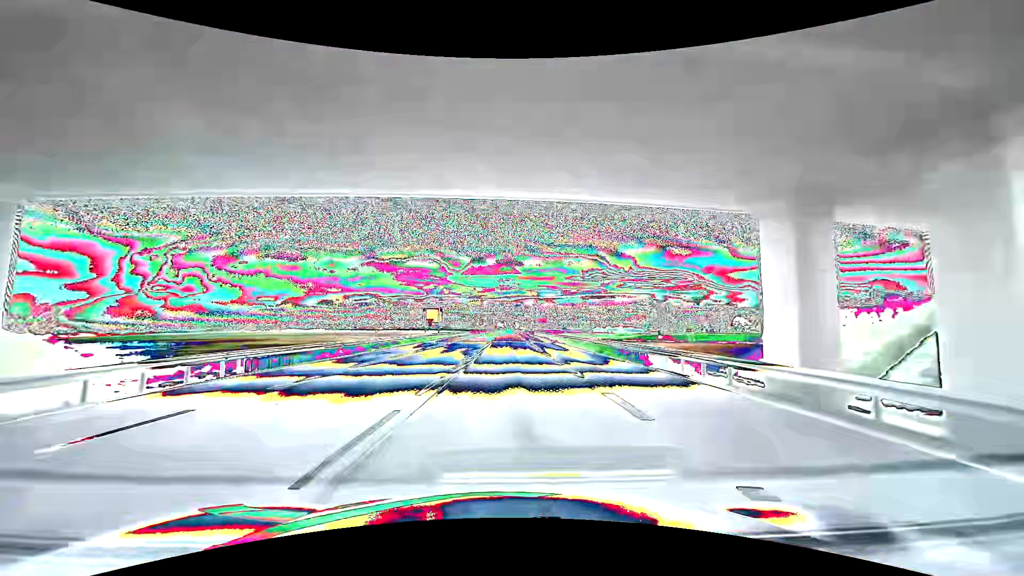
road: primary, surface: asphalt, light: Day
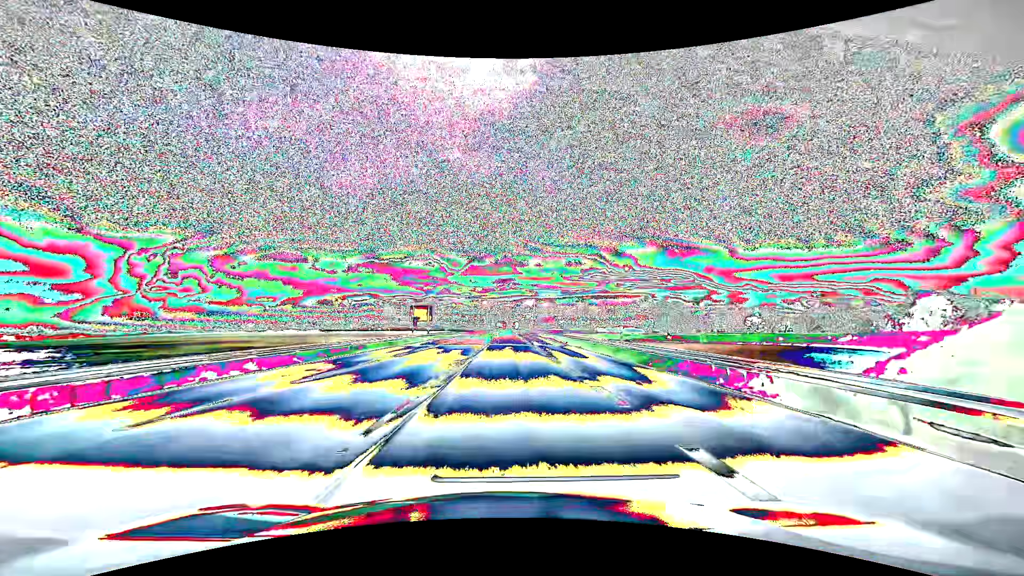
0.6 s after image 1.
(+0.1, +10.7) m; +3°
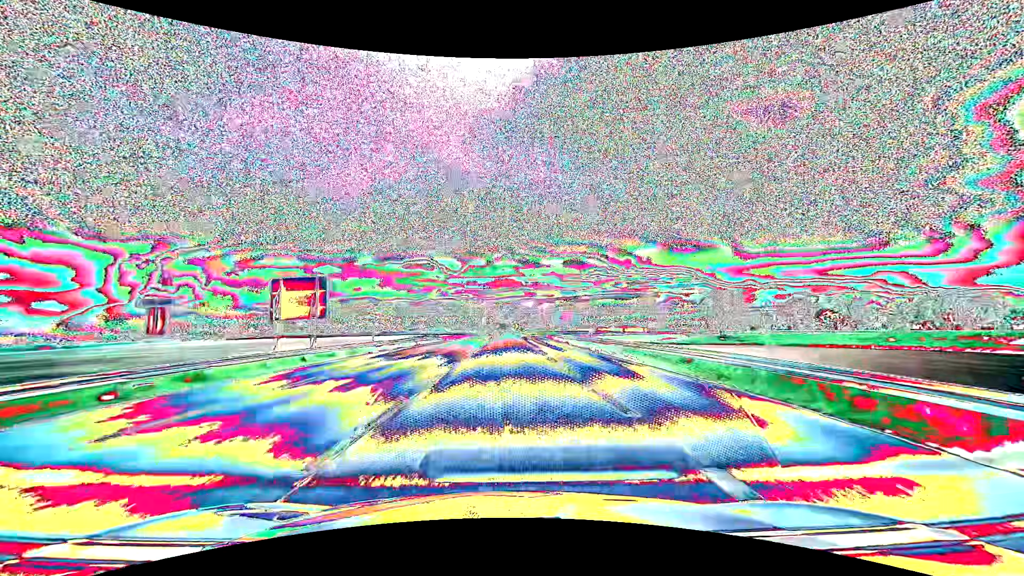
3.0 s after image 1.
(-2.0, +42.9) m; -2°
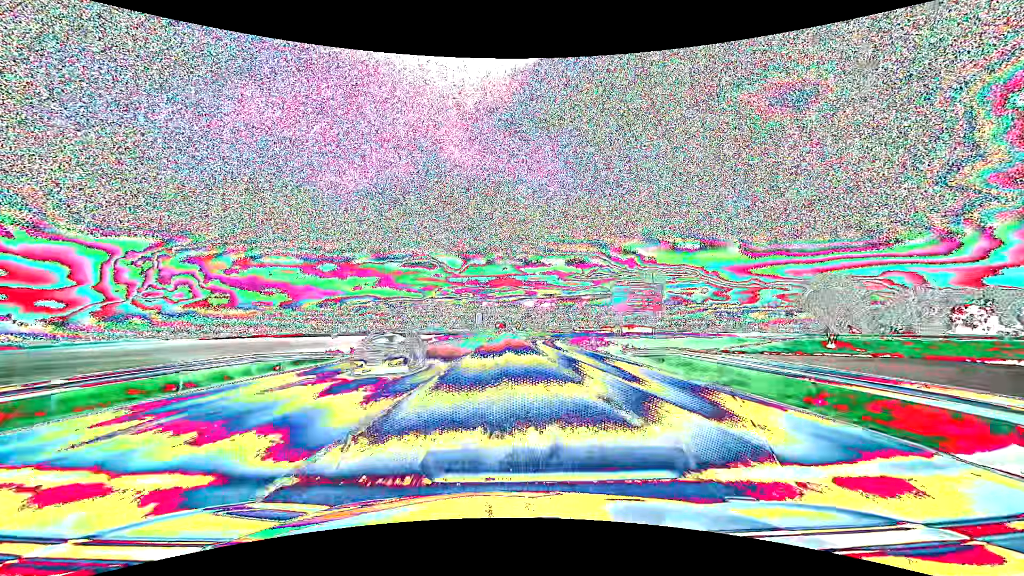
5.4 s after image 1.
(0.0, +42.9) m; 0°
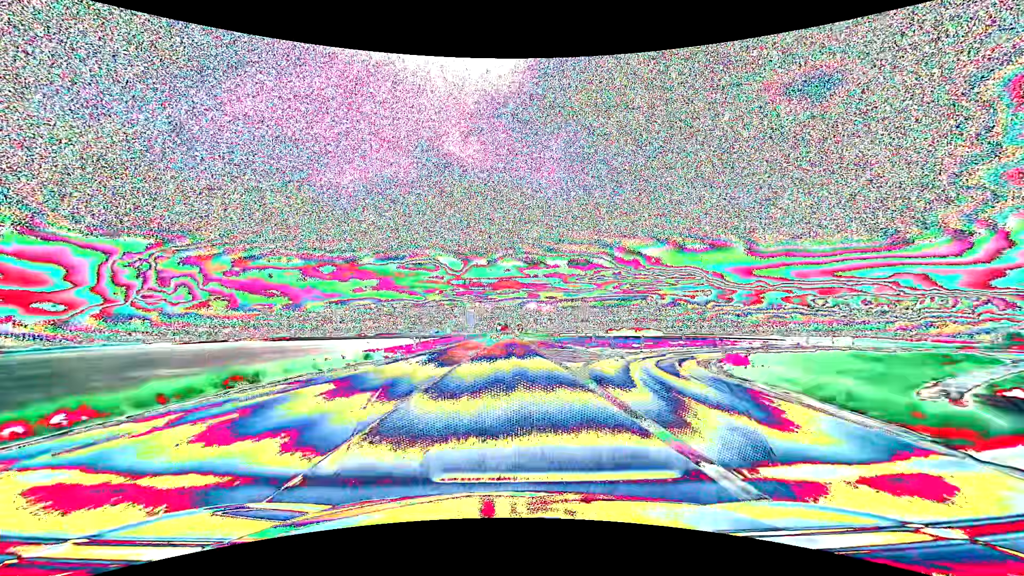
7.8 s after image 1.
(-0.1, +43.6) m; 0°
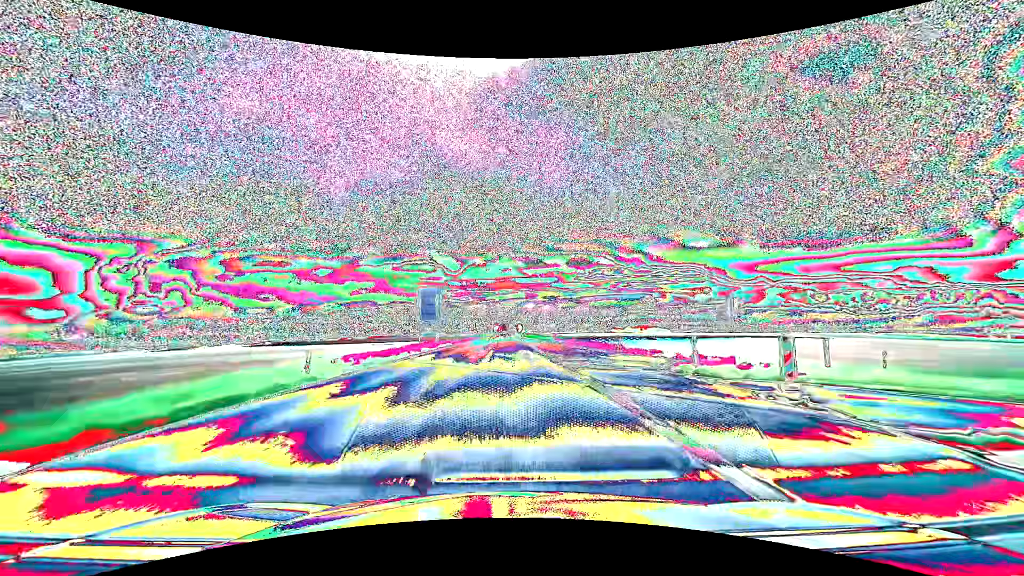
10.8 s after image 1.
(0.0, +60.1) m; 0°
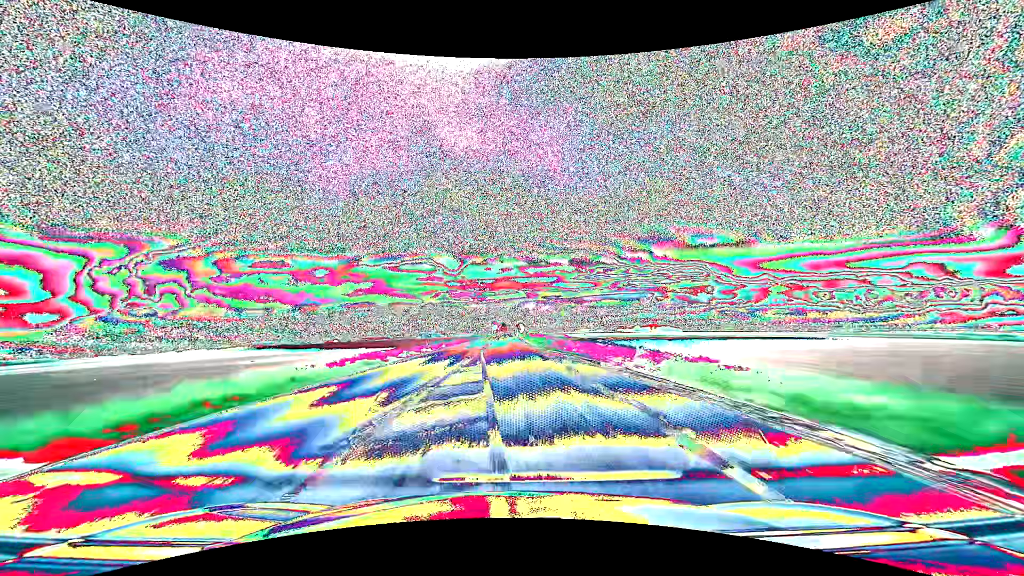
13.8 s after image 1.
(-0.2, +66.9) m; 0°
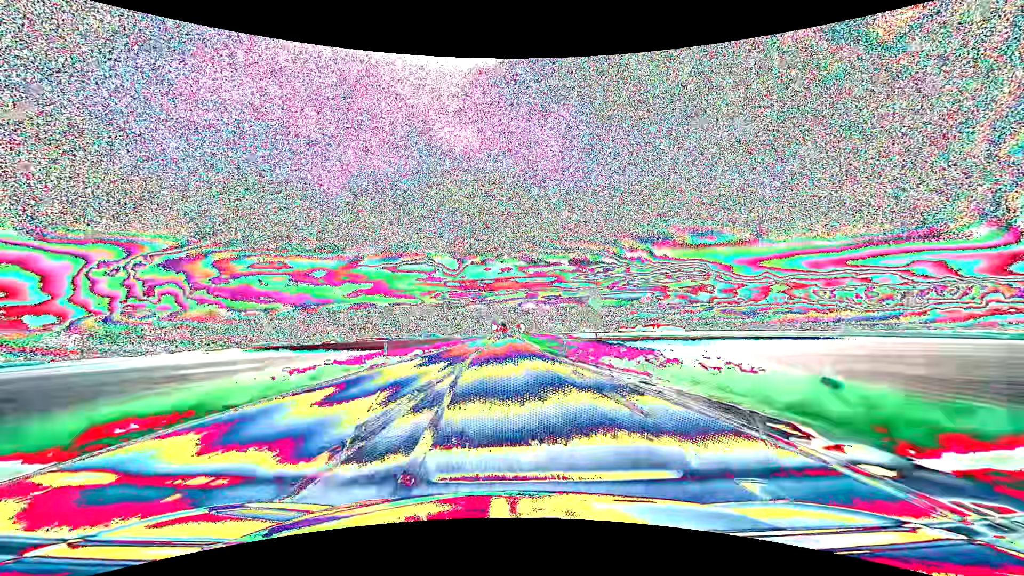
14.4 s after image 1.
(0.0, +14.2) m; 0°
(0, +10) (0, +20) (0, +30) (0, +40) (0, +50) (0, +60) (0, +70) (0, +80) (0, +90) (0, +100) m
